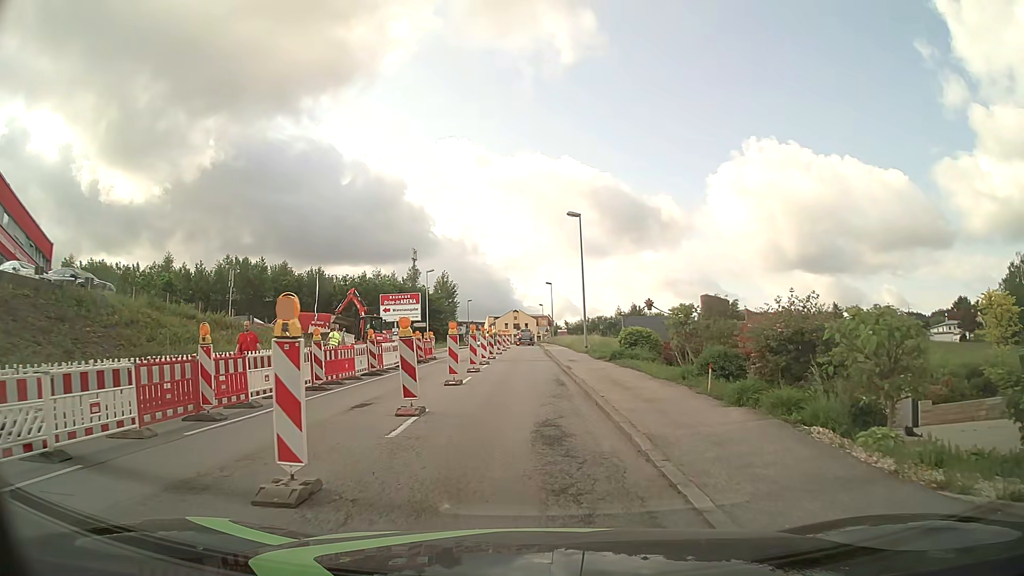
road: tertiary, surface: asphalt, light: Day
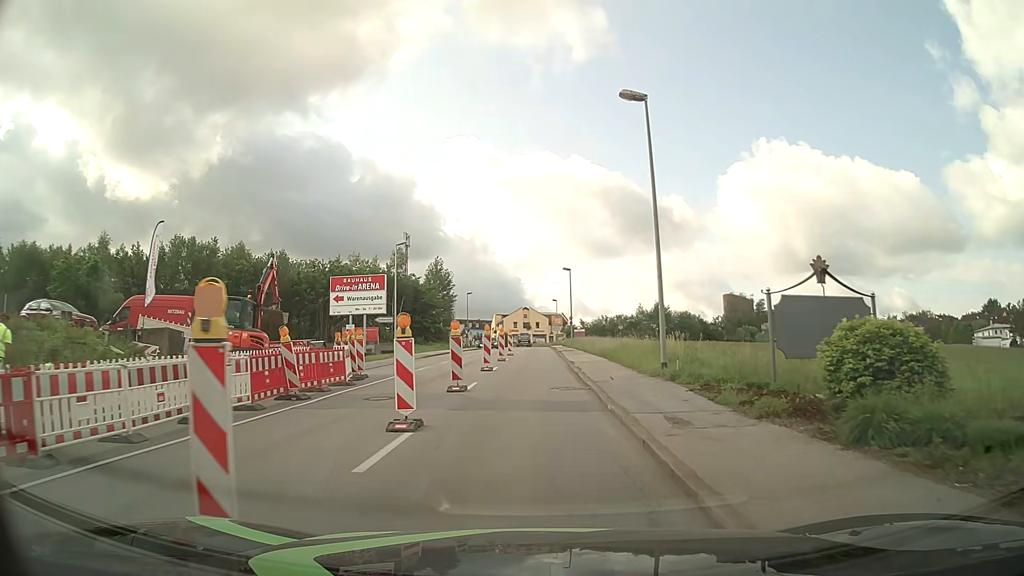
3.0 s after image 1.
(-0.1, +20.6) m; -1°
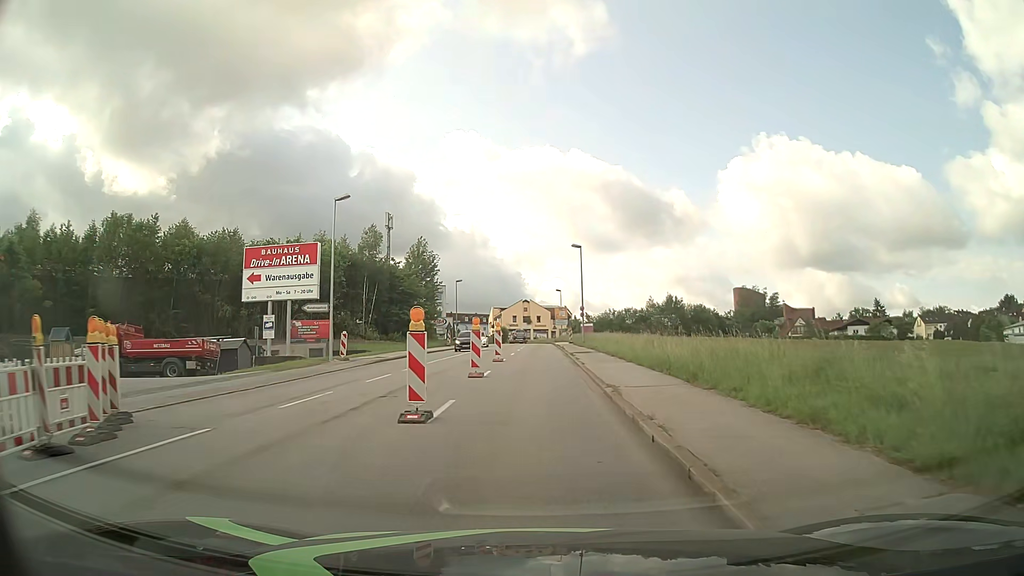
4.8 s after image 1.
(0.0, +15.2) m; 0°
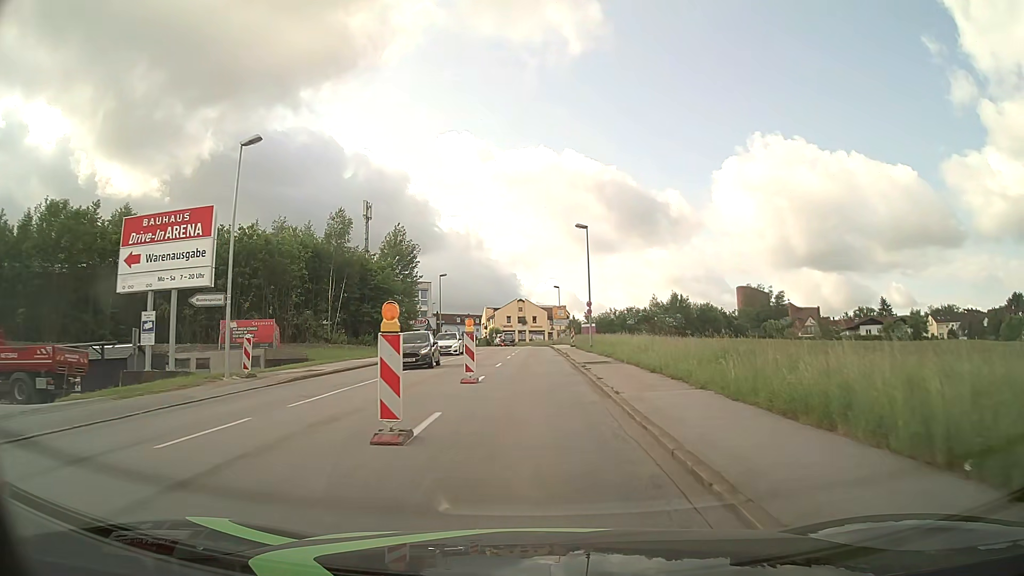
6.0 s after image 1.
(0.0, +10.9) m; +1°
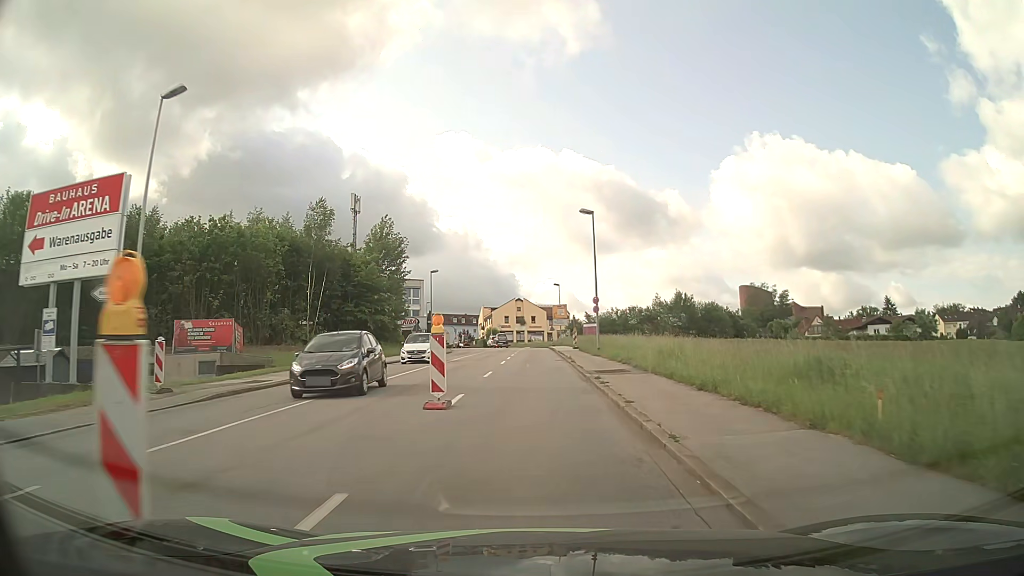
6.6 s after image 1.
(0.0, +5.5) m; 0°
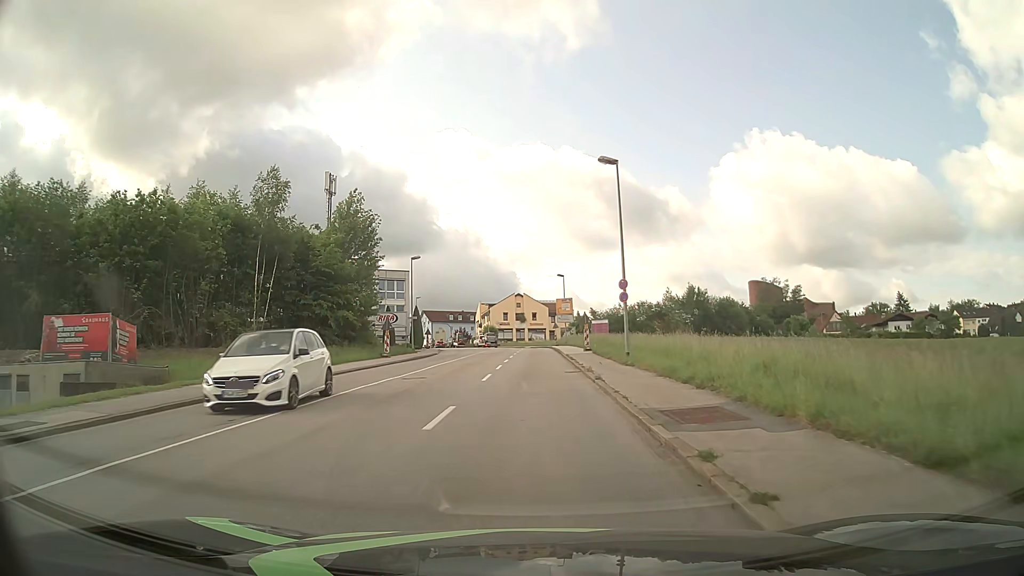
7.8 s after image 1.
(0.0, +11.2) m; 0°
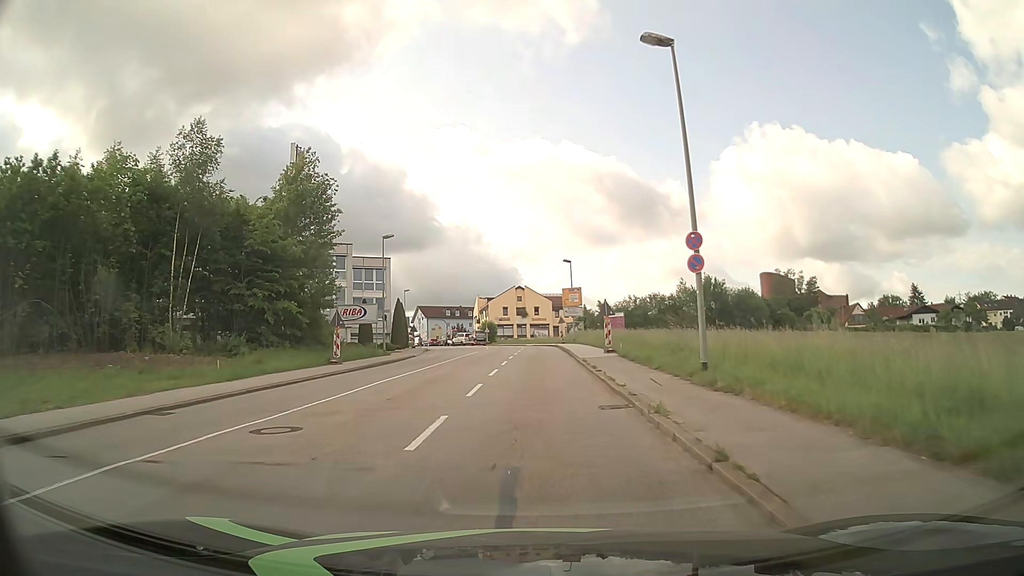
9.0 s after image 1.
(0.0, +11.6) m; 0°
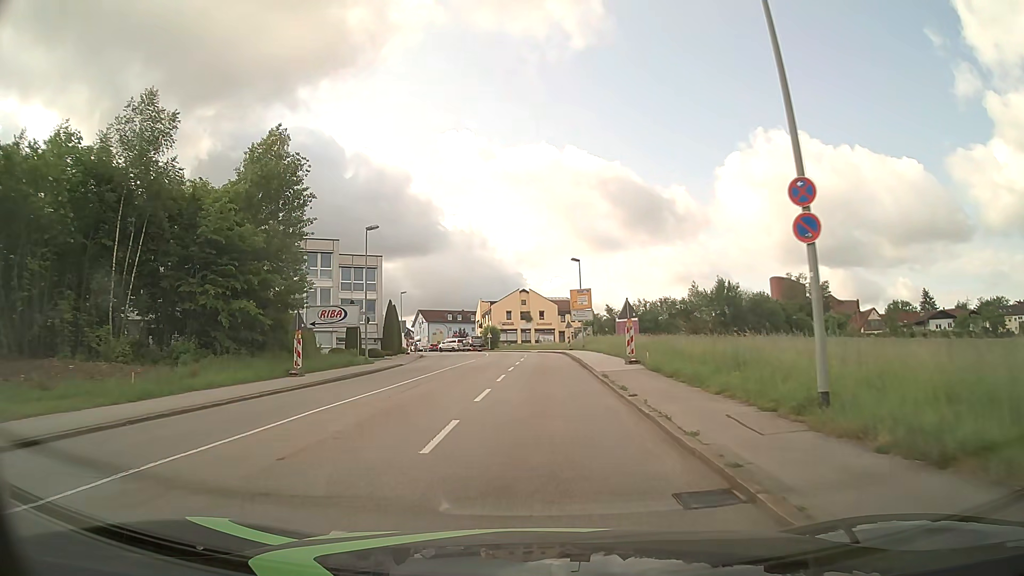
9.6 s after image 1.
(0.0, +6.0) m; 0°
(0, +10) (-1, +20) (-1, +30) (-2, +40) (-2, +50) (-3, +60) (-4, +70) (-5, +80) (-8, +90) (-11, +99) m
